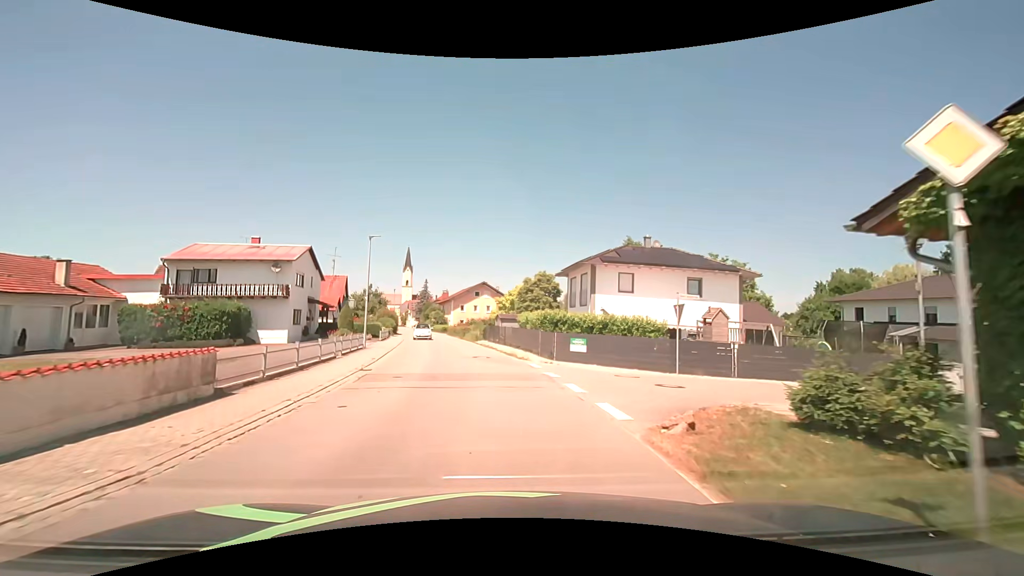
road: secondary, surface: asphalt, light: Day
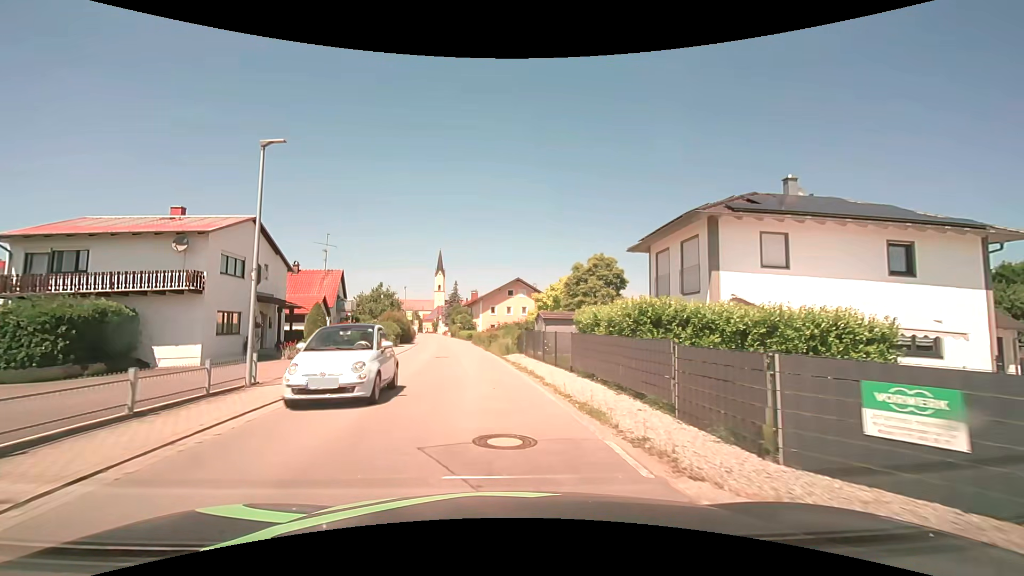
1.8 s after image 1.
(-0.5, +15.4) m; -4°
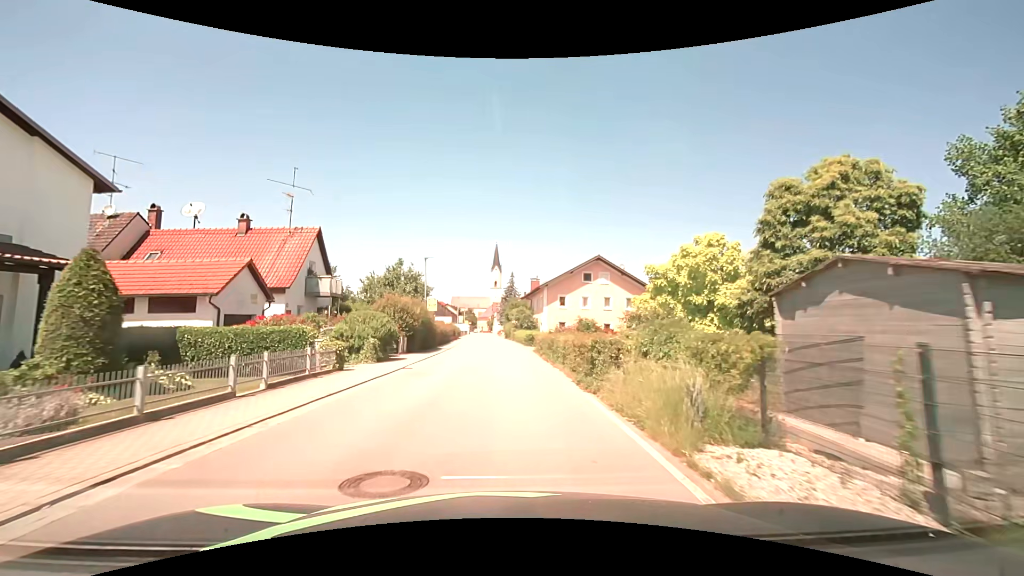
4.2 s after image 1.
(-1.6, +21.8) m; -7°
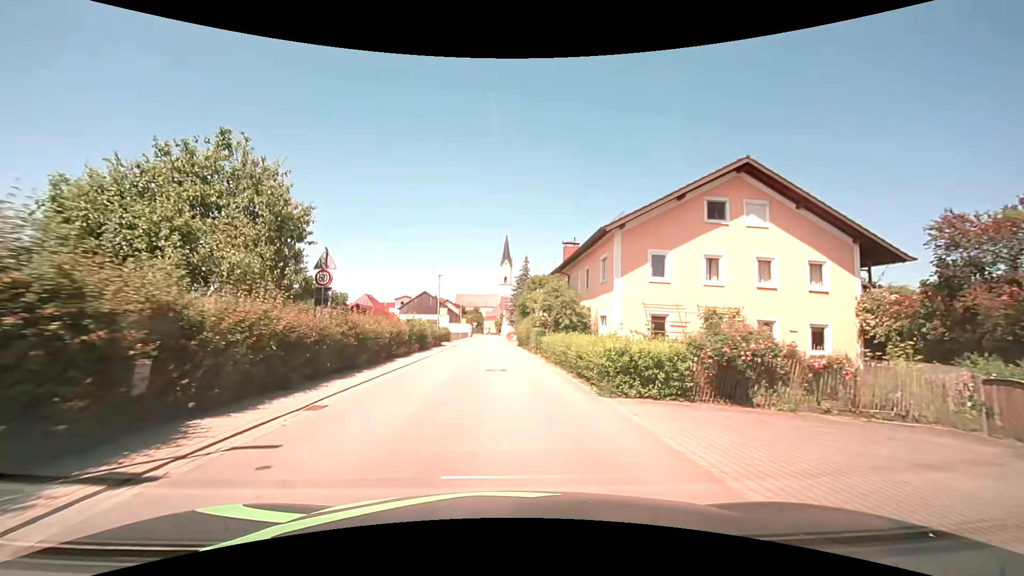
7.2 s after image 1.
(-0.1, +29.7) m; -1°
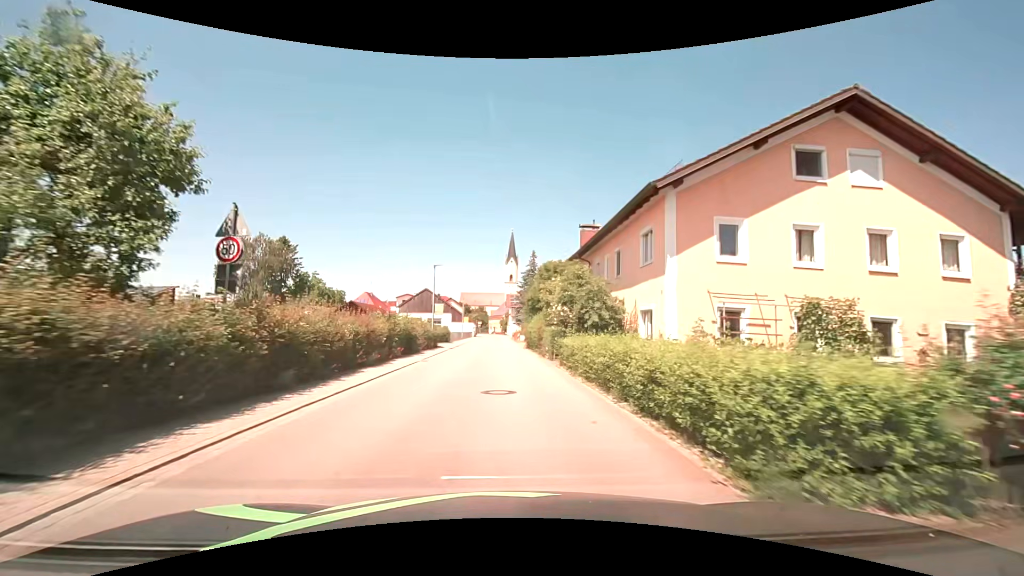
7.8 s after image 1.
(0.0, +6.2) m; 0°
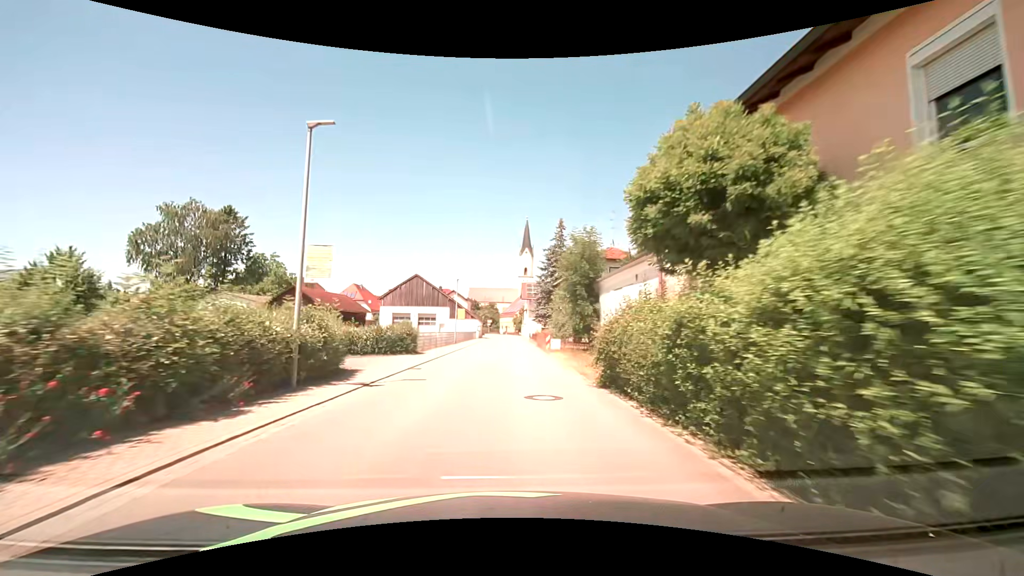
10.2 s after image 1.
(-0.5, +25.6) m; -3°
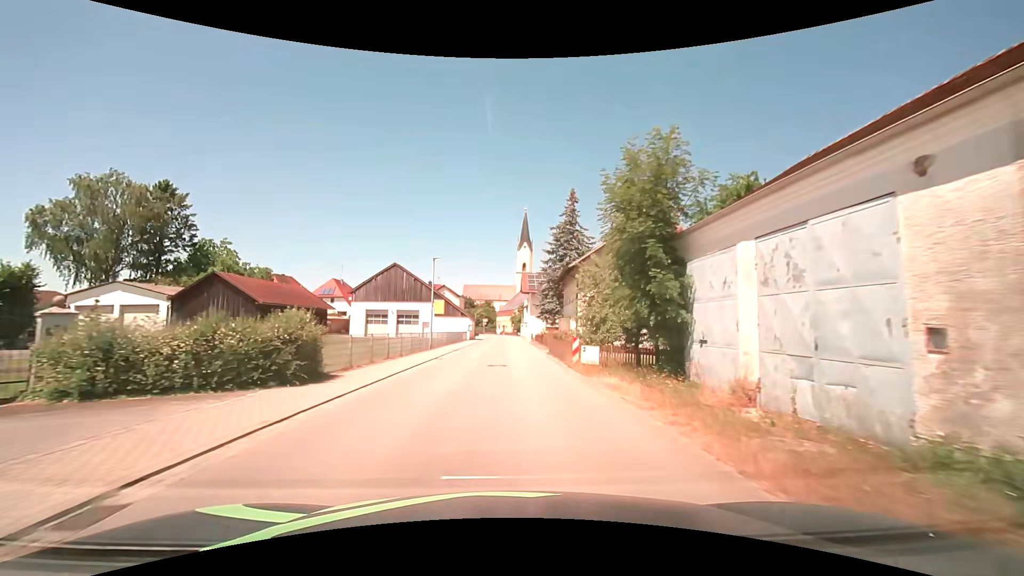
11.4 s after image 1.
(+0.3, +13.7) m; +1°
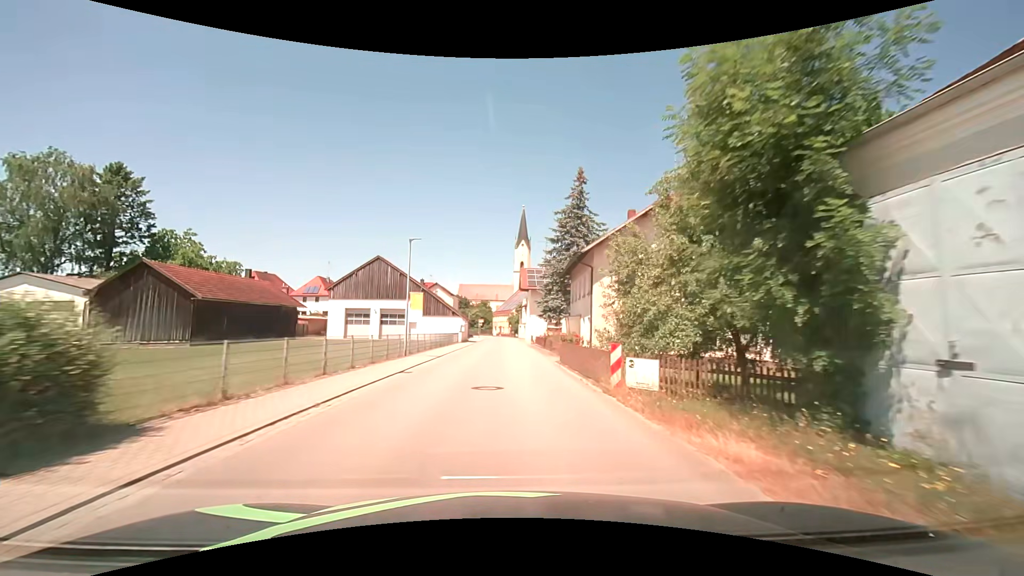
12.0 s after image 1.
(0.0, +7.2) m; 0°
(0, +10) (0, +20) (0, +30) (0, +40) (0, +50) (0, +60) (0, +70) (0, +80) (0, +90) (0, +100) m
